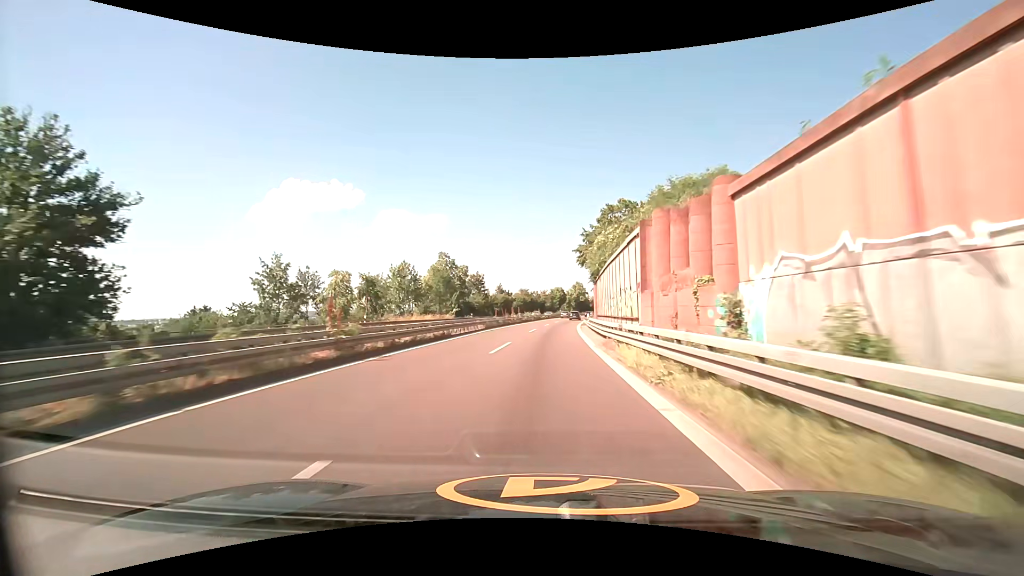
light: Day
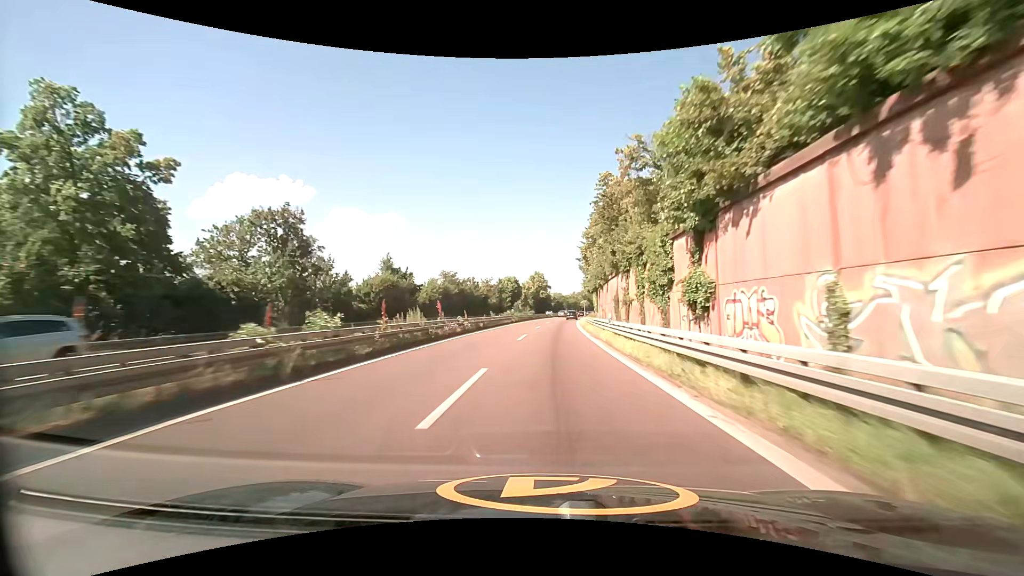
(+2.6, +64.1) m; +5°
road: trunk
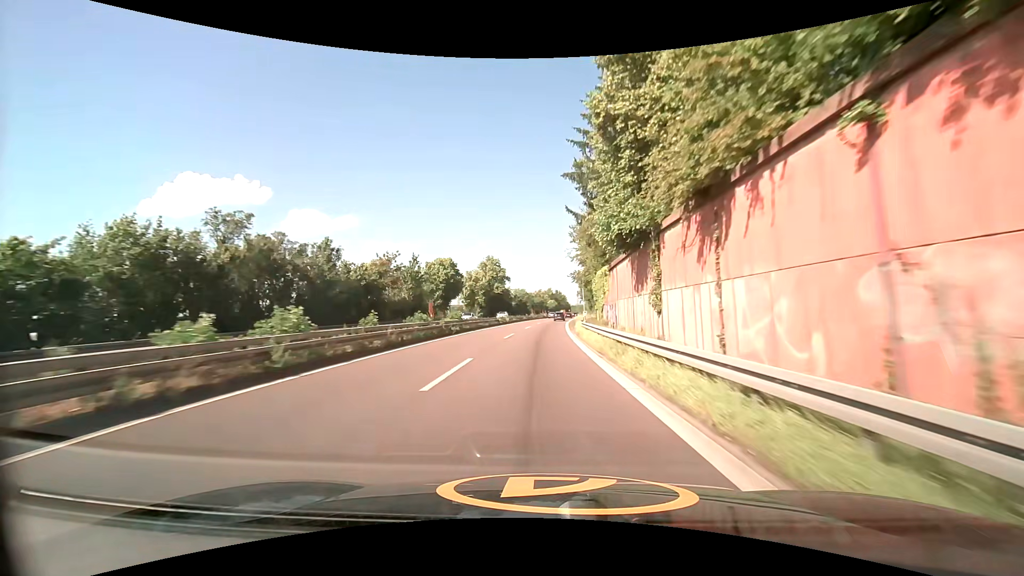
(+1.8, +50.8) m; +4°
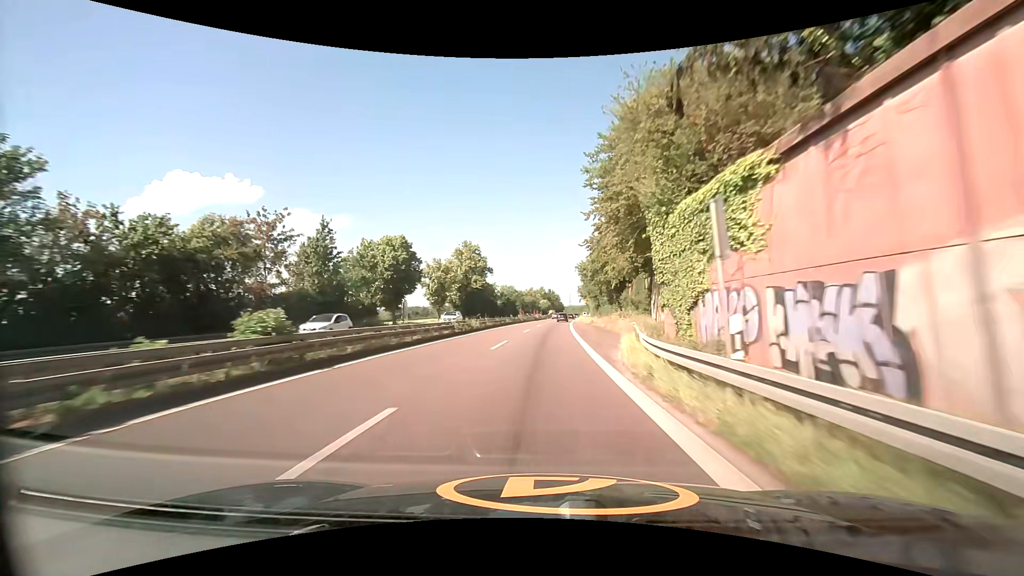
(+0.1, +25.4) m; 0°
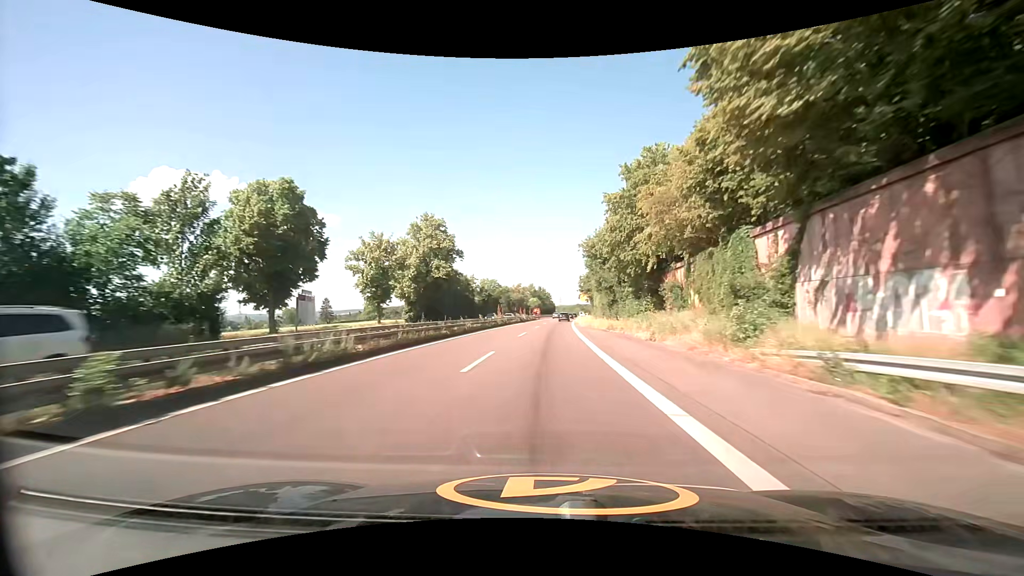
(+0.3, +25.4) m; +1°
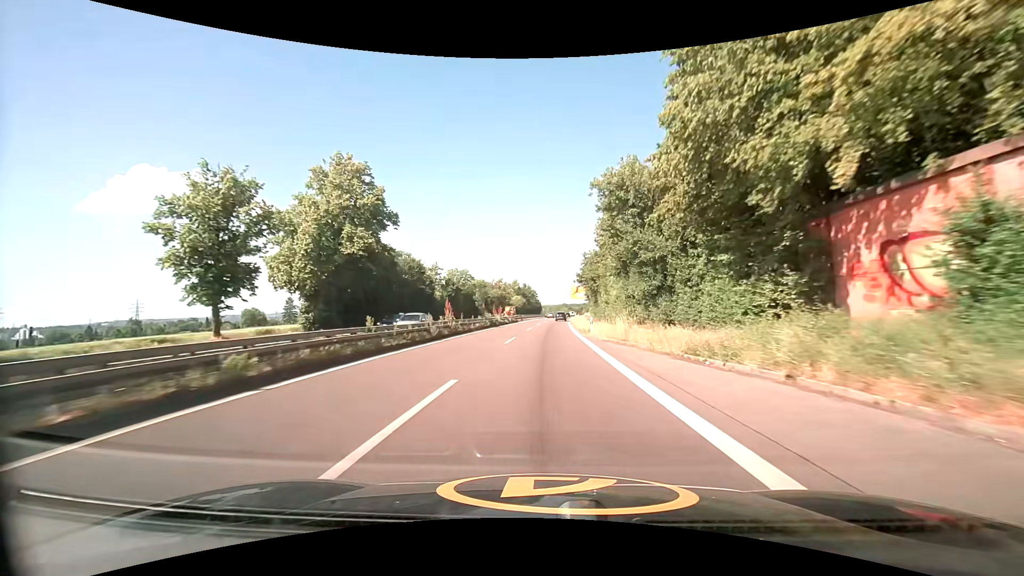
(+0.3, +25.4) m; +2°
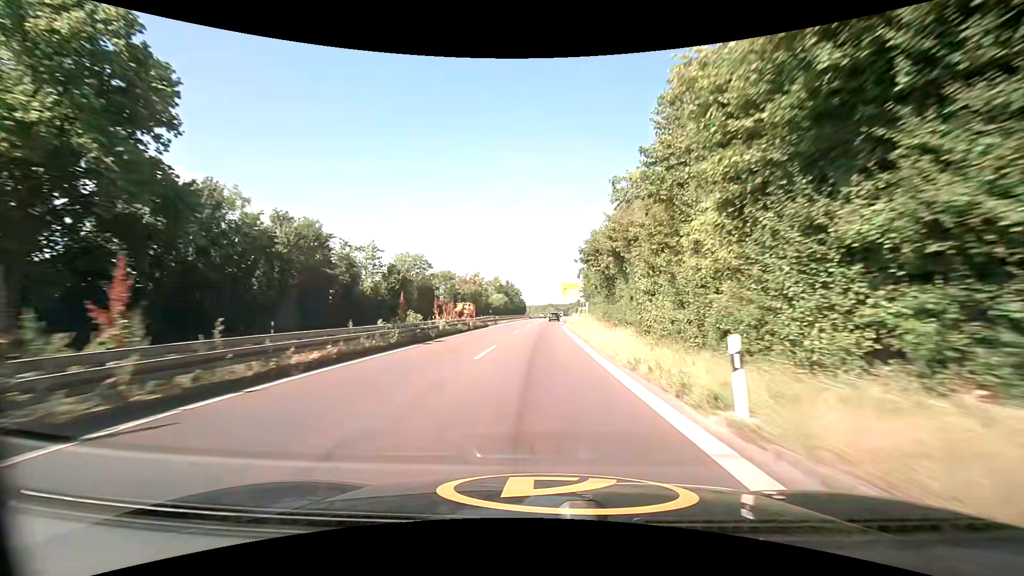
(+0.4, +25.1) m; +2°
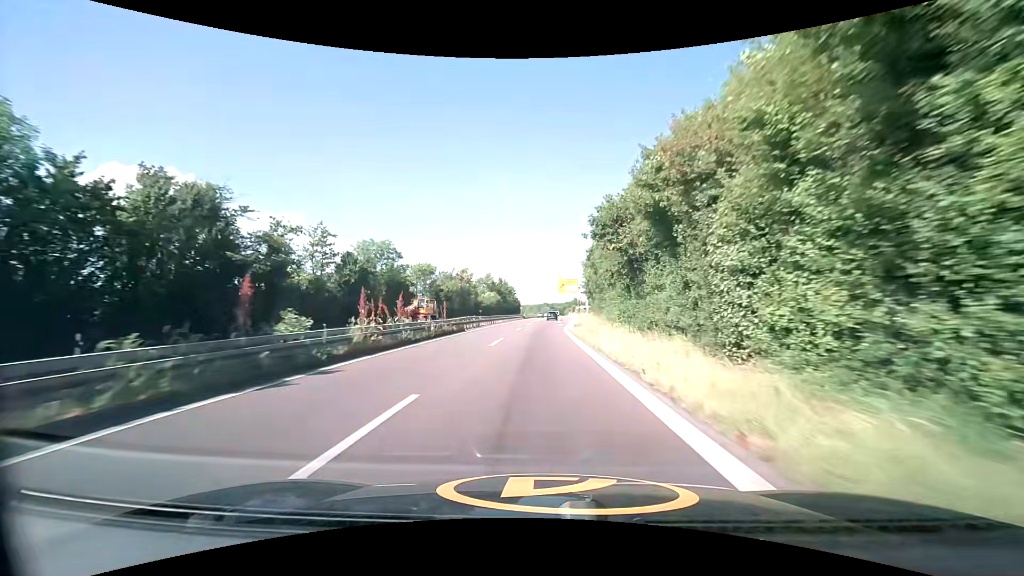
(+0.1, +12.4) m; +1°
(0, +10) (0, +20) (0, +30) (0, +40) (0, +50) (0, +60) (+1, +70) (+1, +80) (+1, +90) (+1, +100) m
